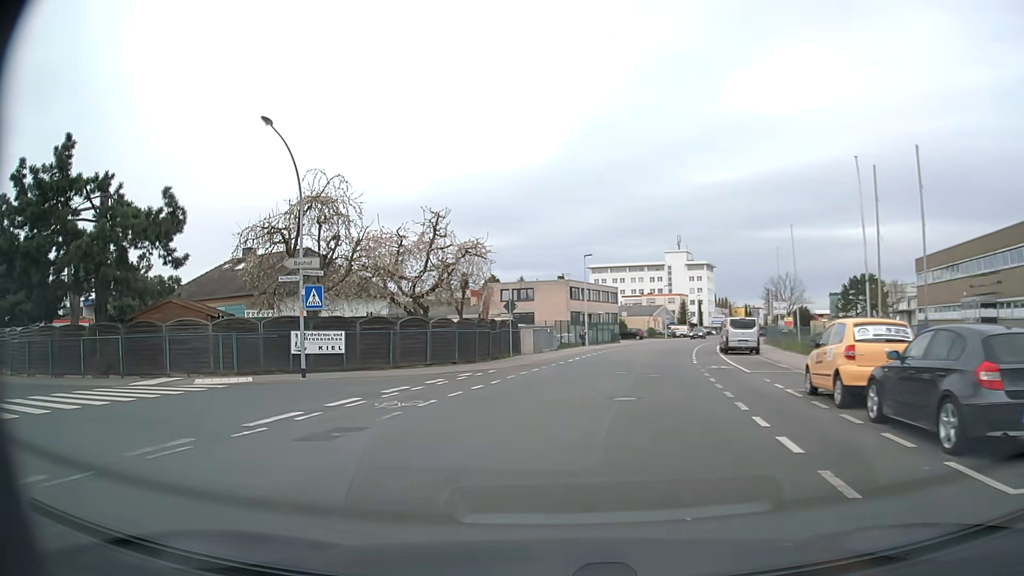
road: tertiary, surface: asphalt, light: Day
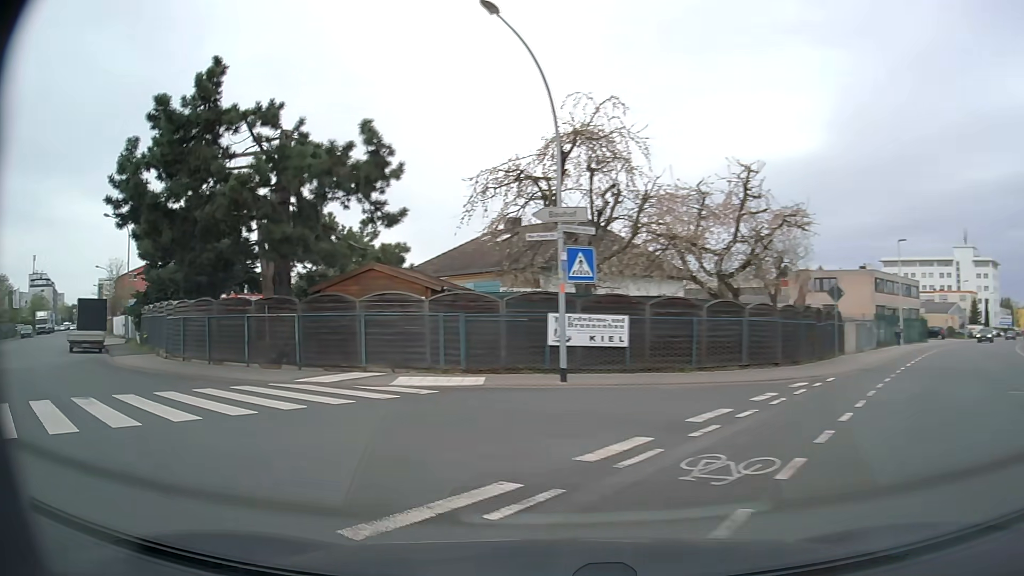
(-1.3, +7.1) m; -24°
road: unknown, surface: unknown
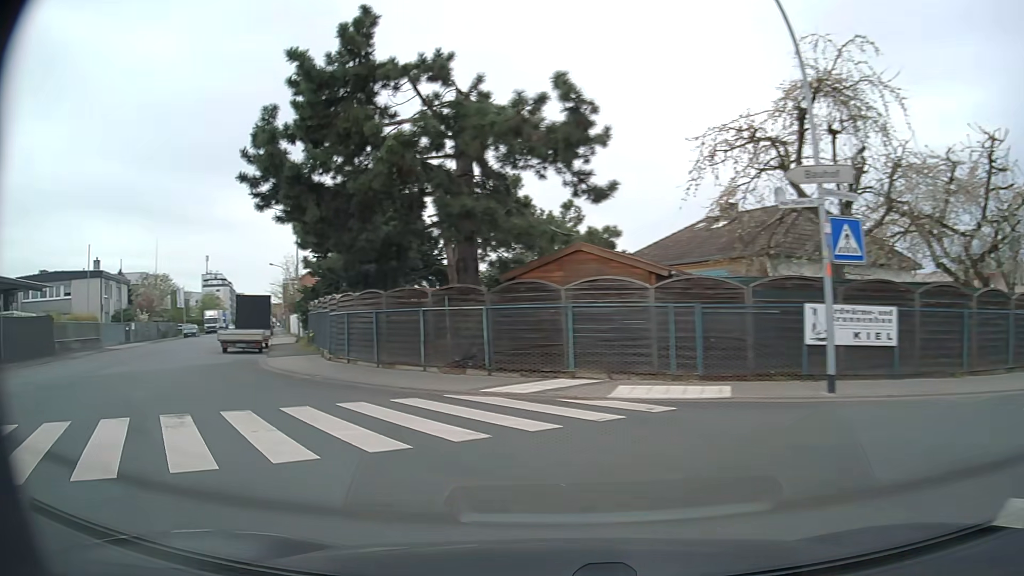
(-0.5, +3.5) m; -16°
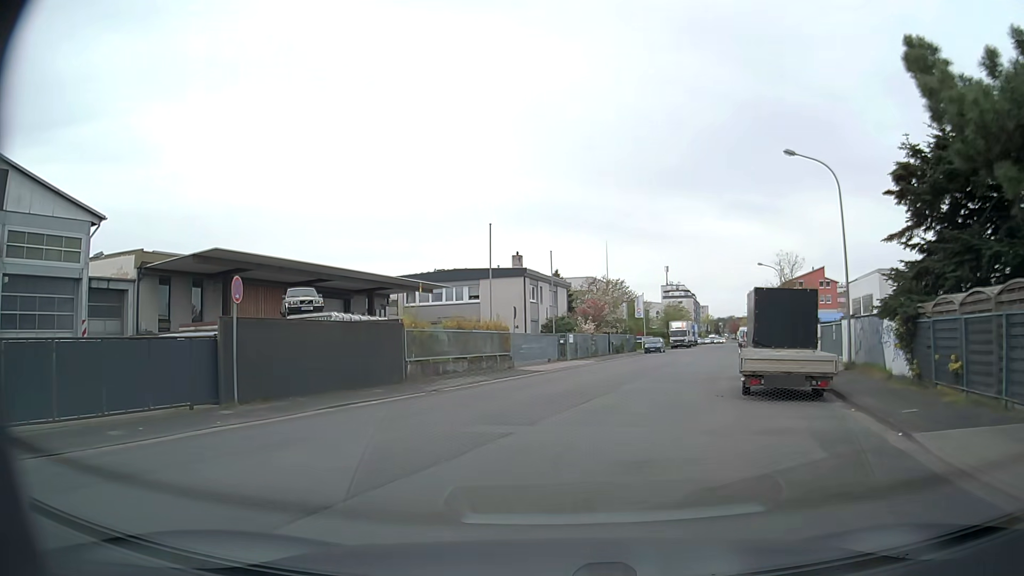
(-8.1, +13.6) m; -42°
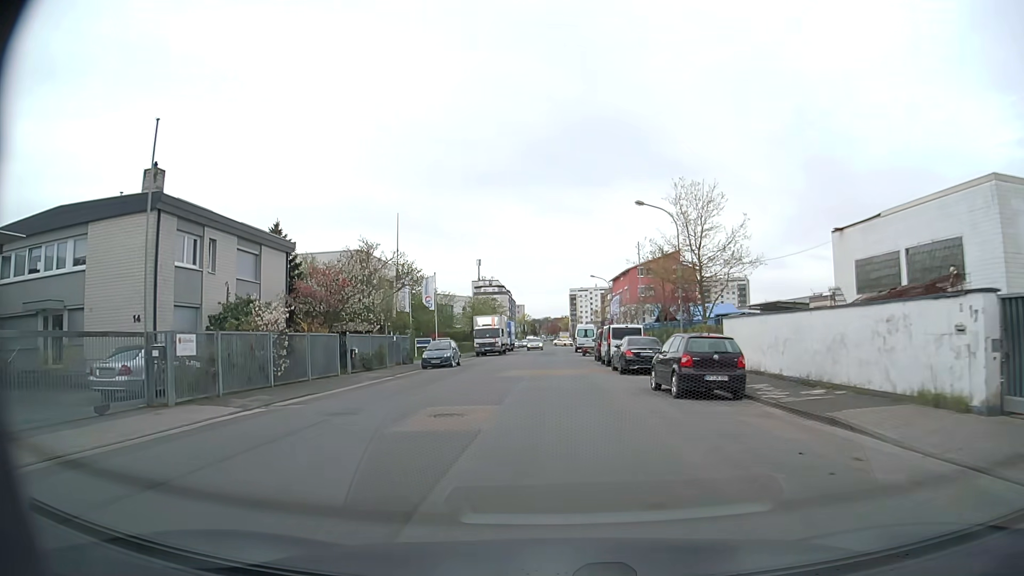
(+5.6, +29.1) m; +16°
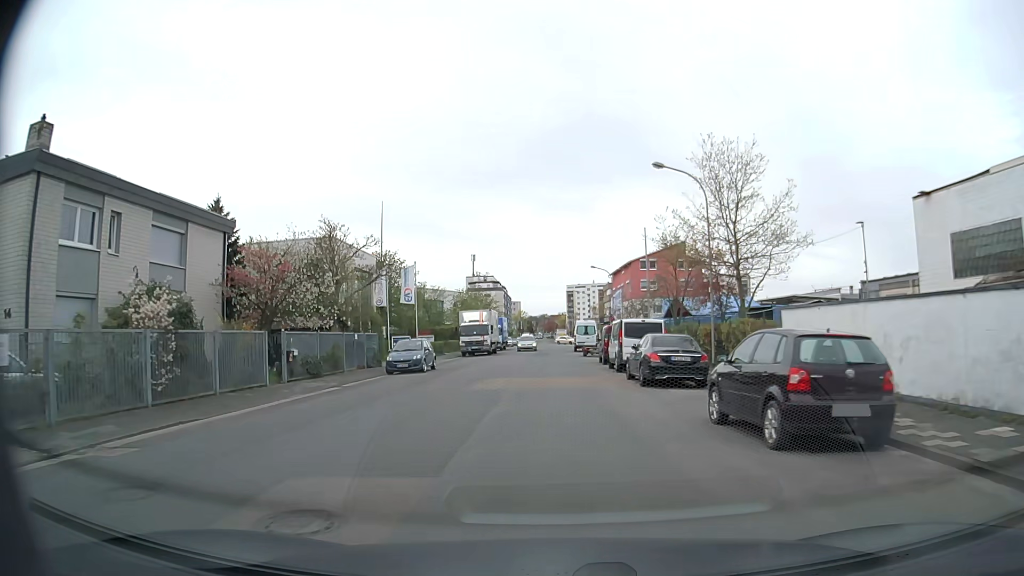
(0.0, +7.2) m; 0°
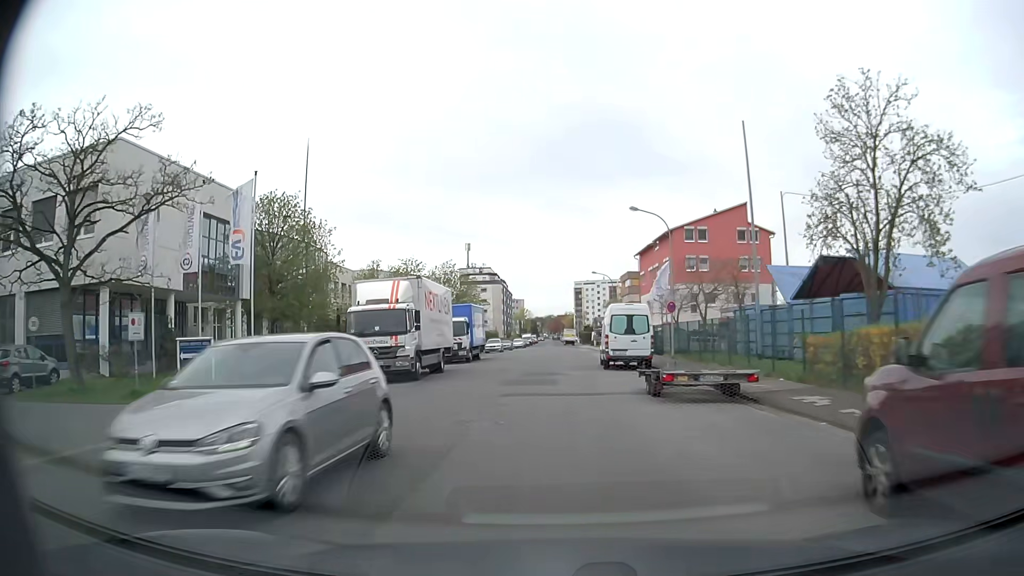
(-0.1, +30.0) m; 0°
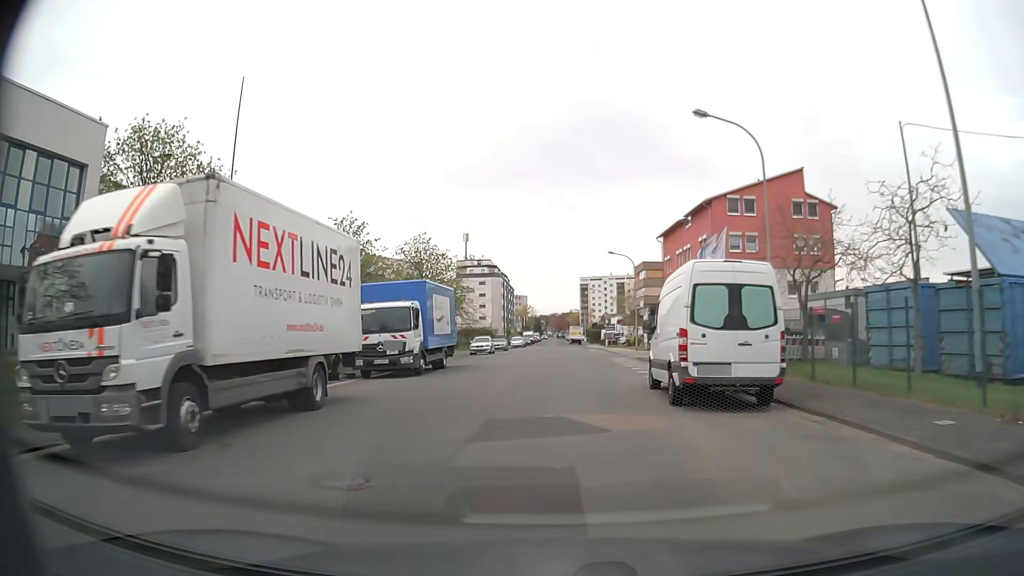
(-0.1, +15.4) m; -1°
(0, +10) (0, +20) (0, +30) (0, +40) (+1, +50) (+1, +60) (+1, +70) (+1, +80) (+1, +90) (+1, +100) m
